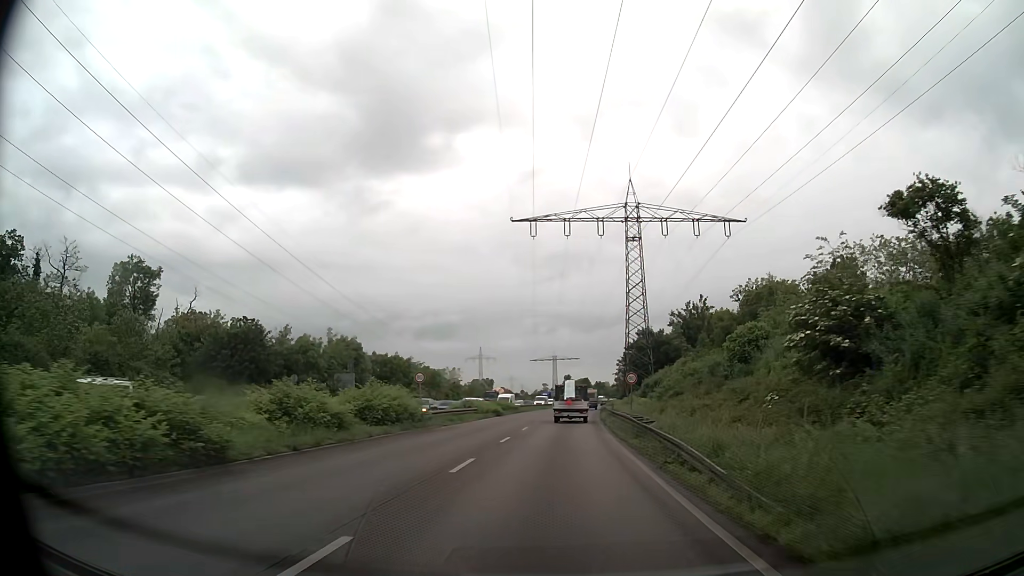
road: trunk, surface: asphalt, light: Day
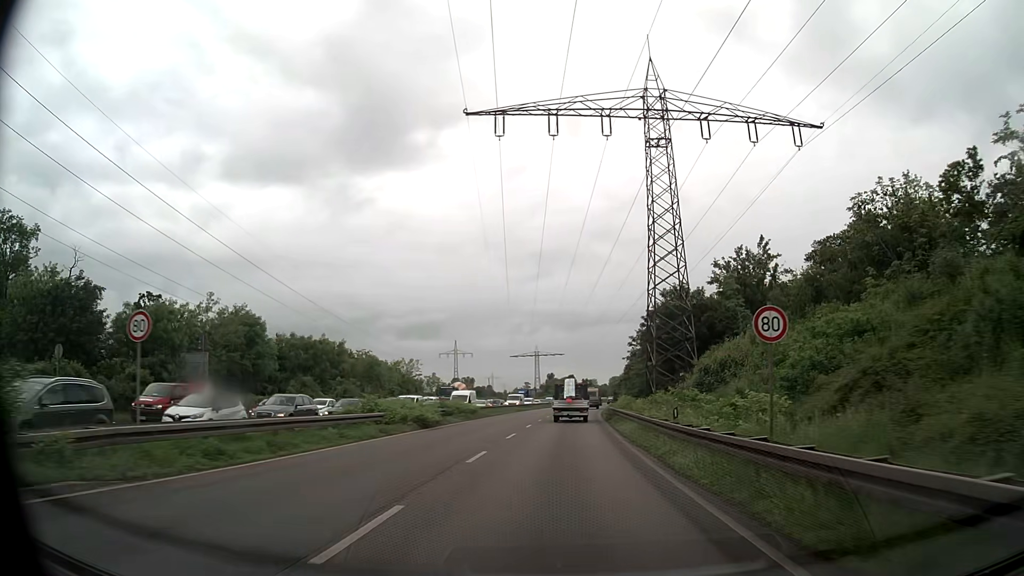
(+0.3, +25.2) m; +1°
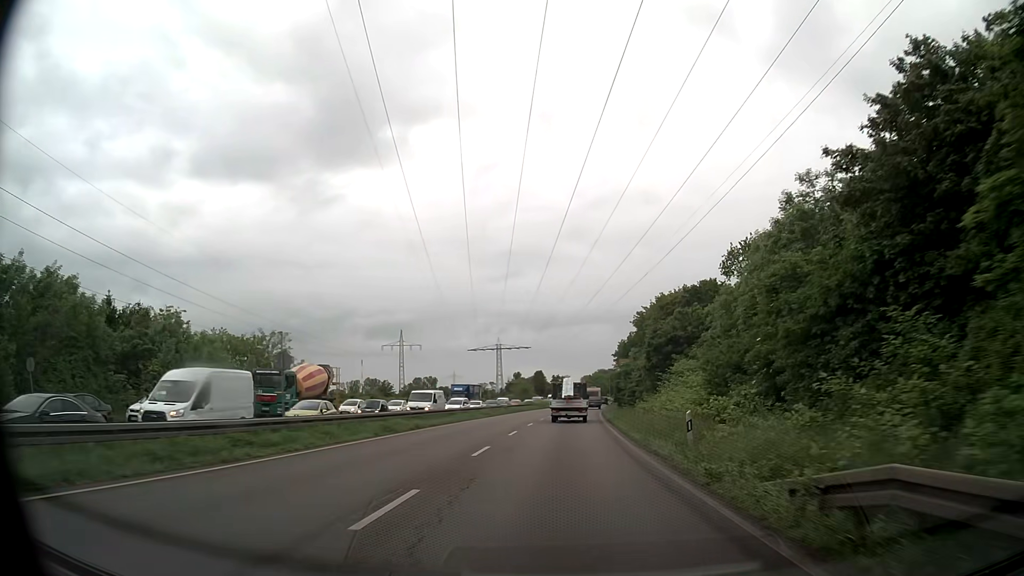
(+1.0, +43.6) m; +2°
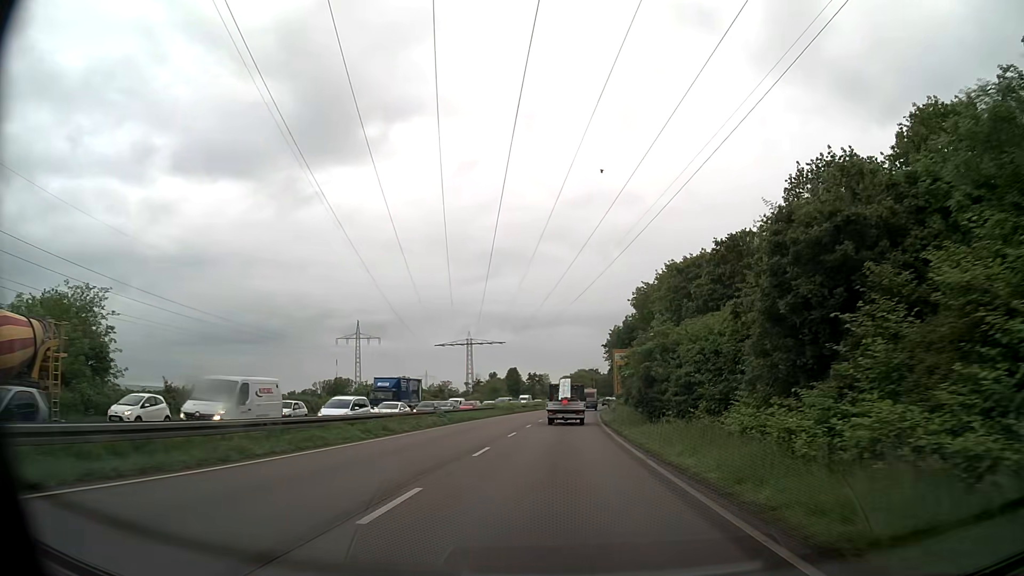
(+0.5, +26.8) m; +2°
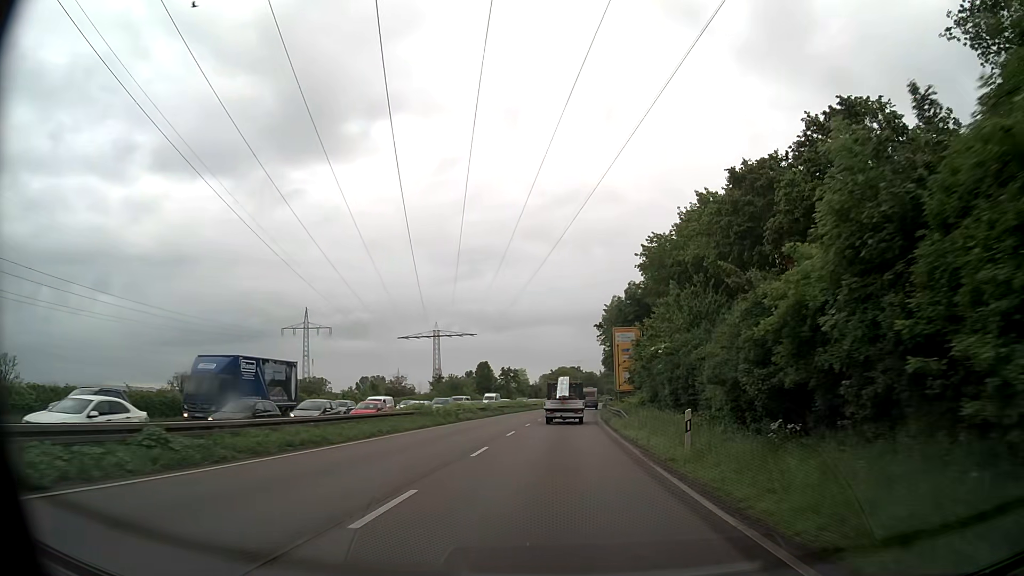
(+0.4, +27.3) m; +2°
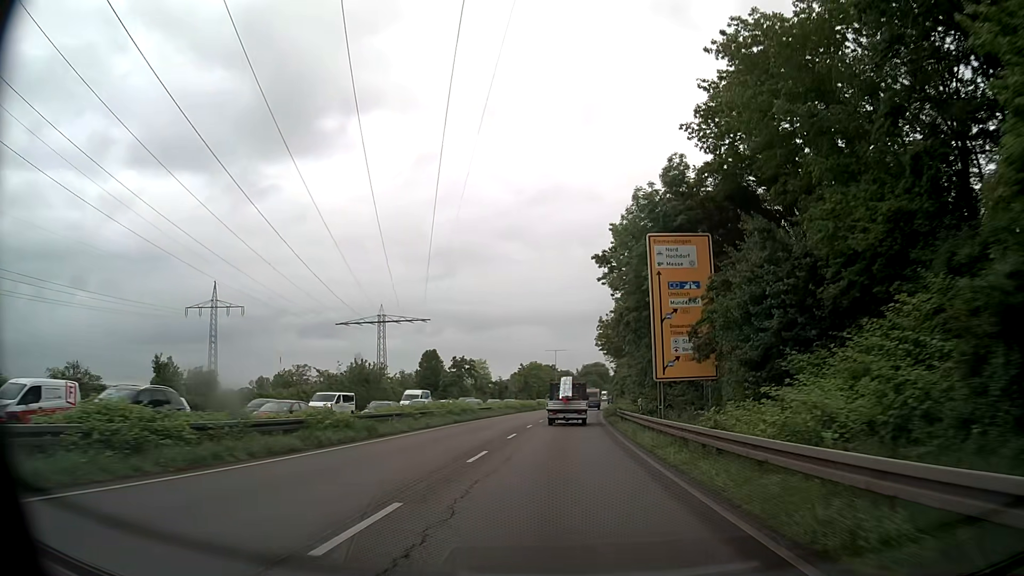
(+0.6, +37.3) m; +2°
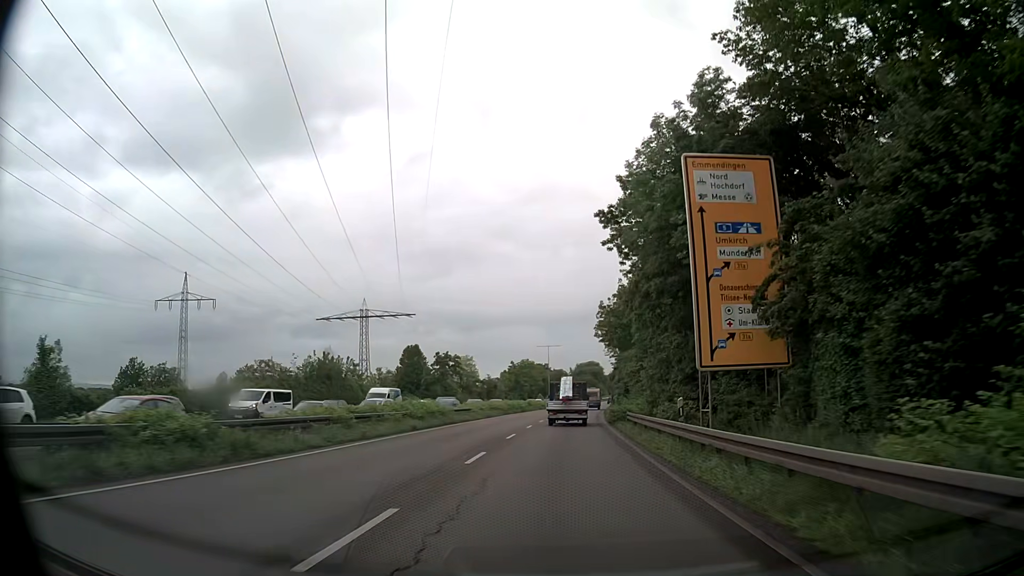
(+0.1, +9.5) m; 0°
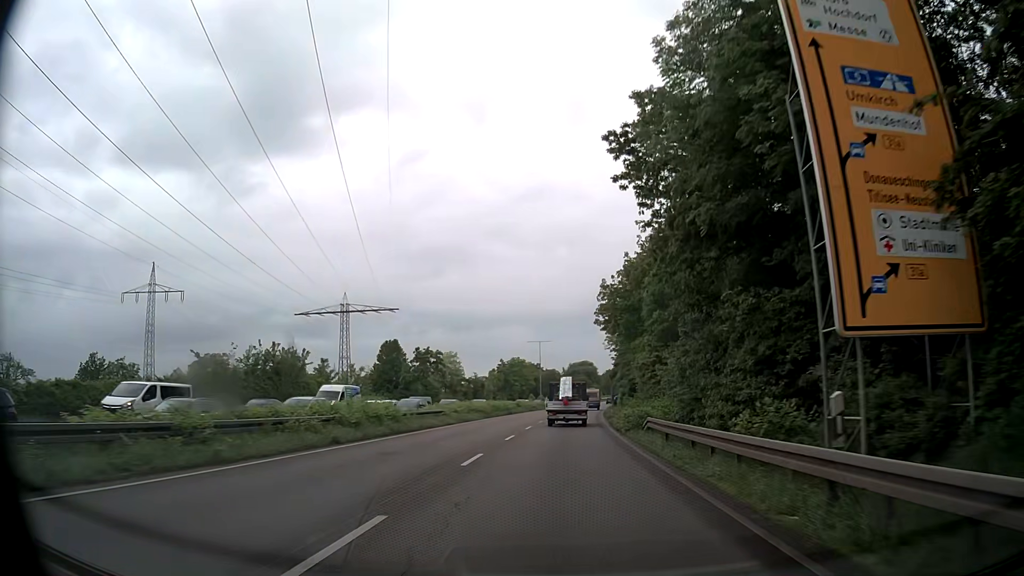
(+0.1, +9.5) m; +1°
